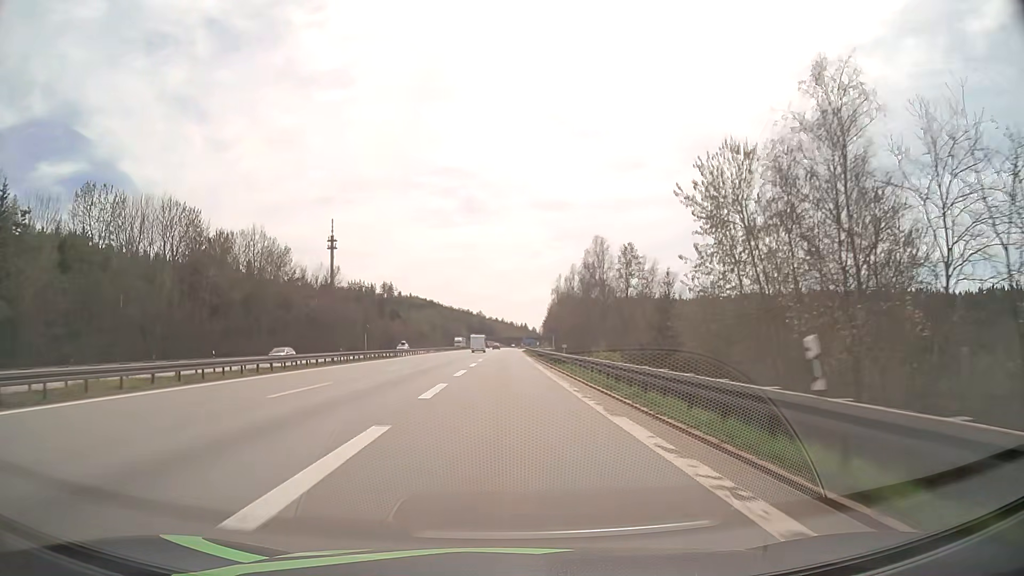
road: motorway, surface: asphalt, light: Day
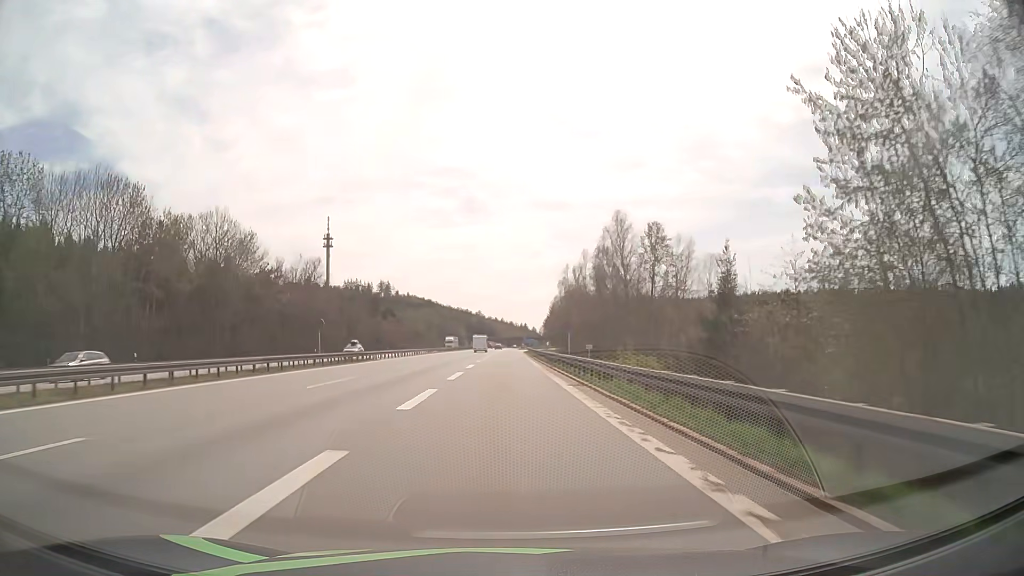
(0.0, +14.4) m; 0°
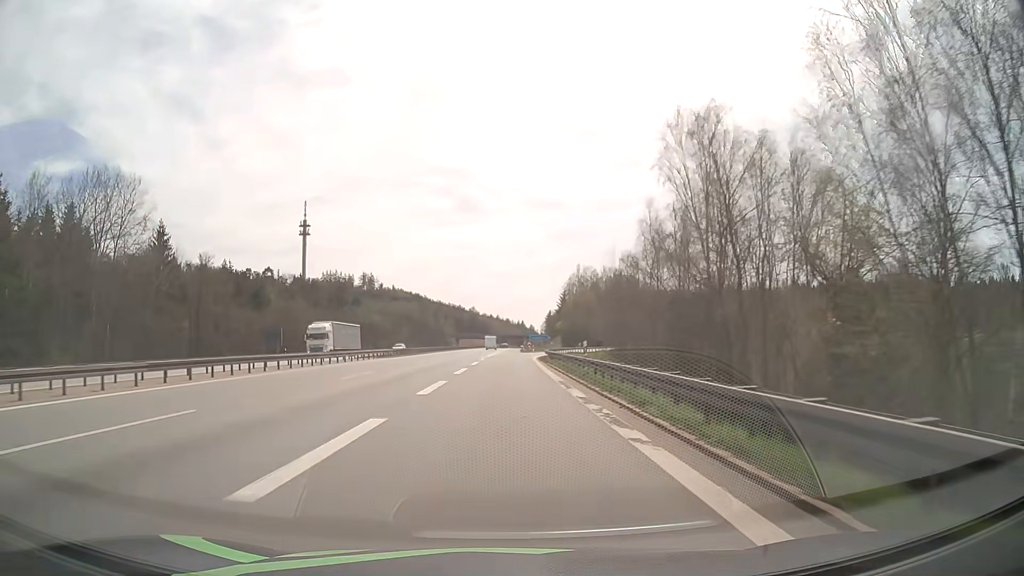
(+0.2, +67.3) m; 0°
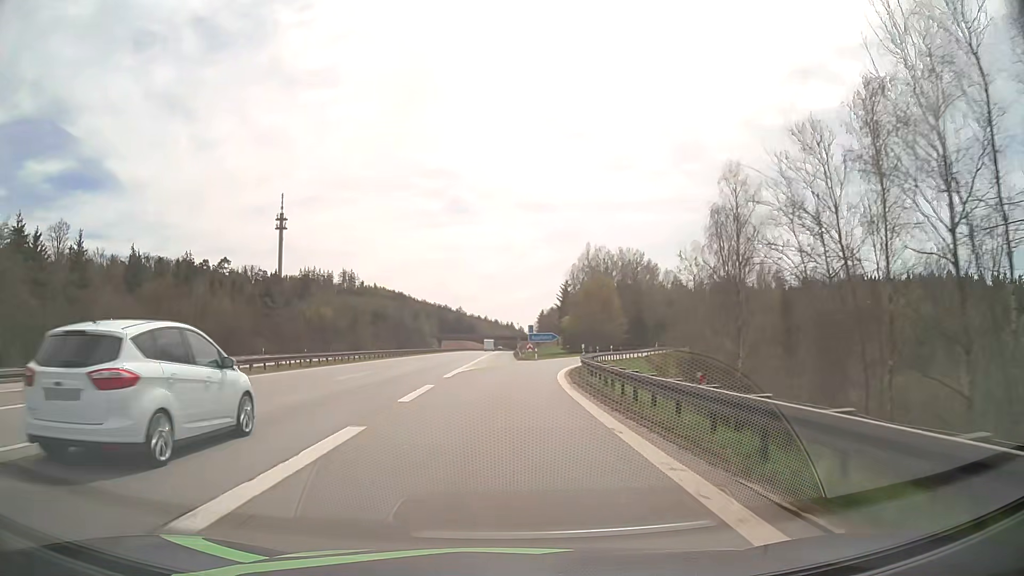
(+0.1, +36.7) m; +1°
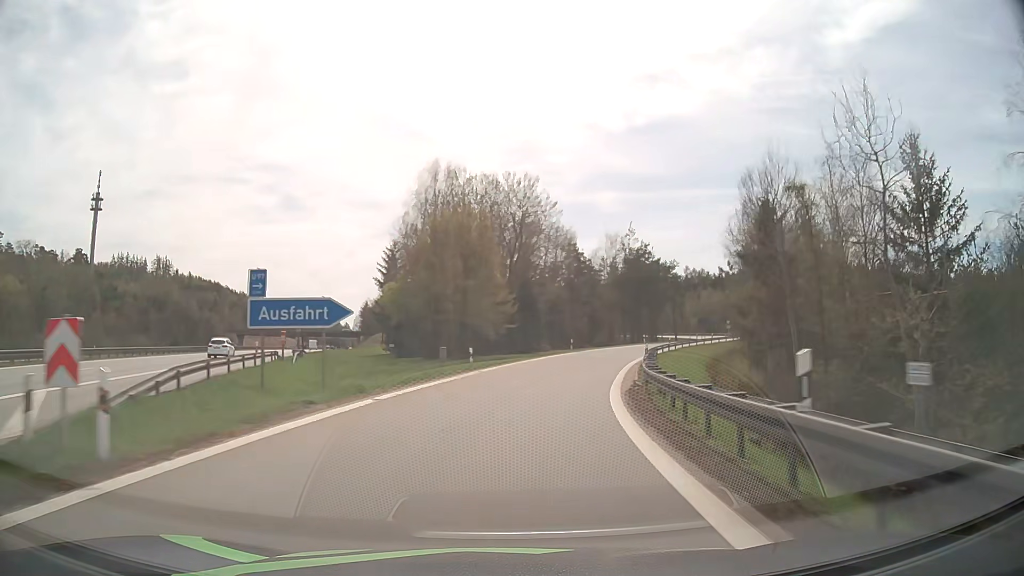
(+4.9, +54.9) m; +14°
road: motorway_link
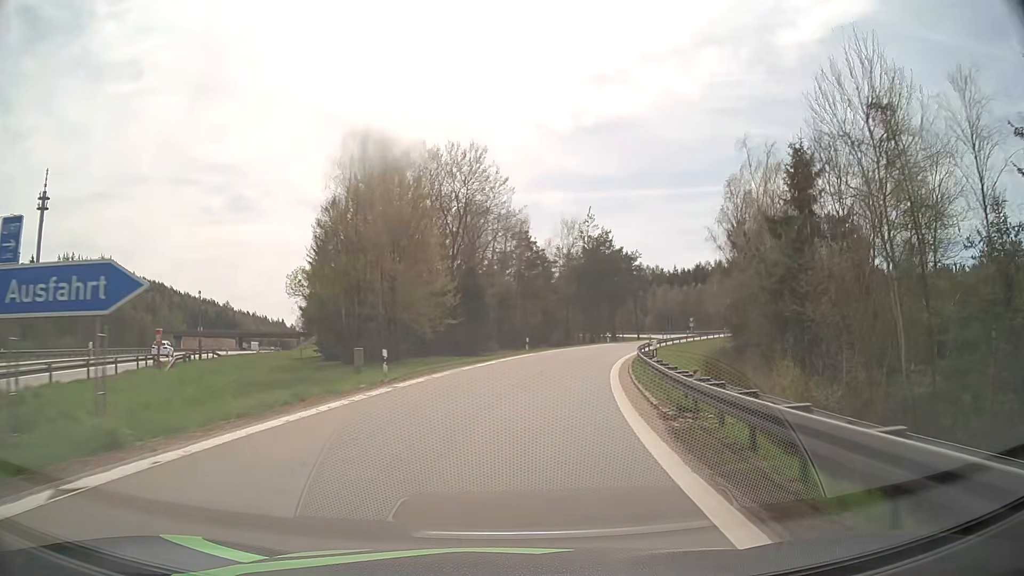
(+0.4, +10.5) m; +4°
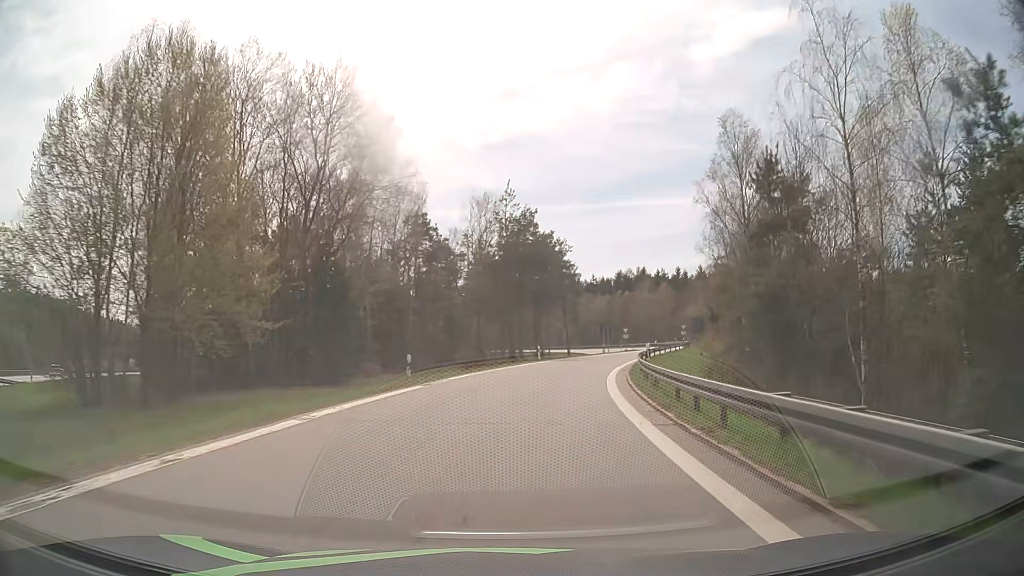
(+1.6, +21.0) m; +8°
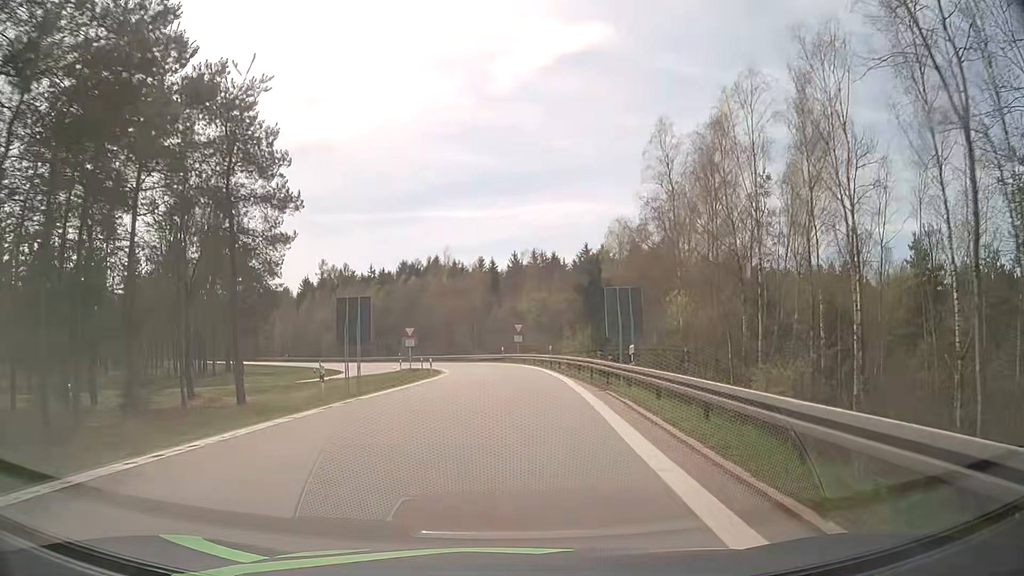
(+9.0, +51.3) m; +19°
(0, +10) (0, +20) (0, +30) (-1, +40) (-2, +50) (-4, +60) (-7, +69) (-10, +79) (-15, +87) (-21, +95) m
